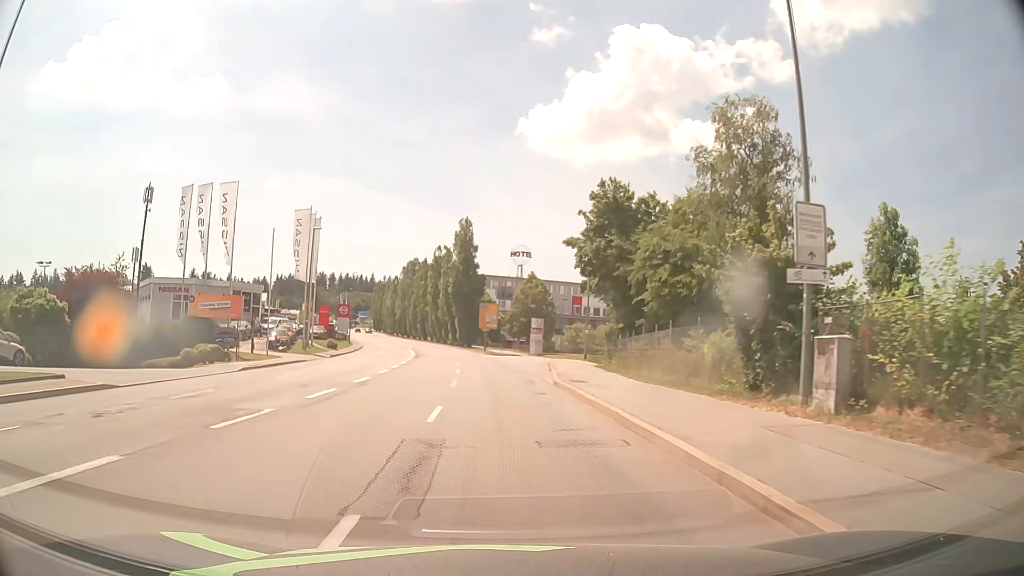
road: service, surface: asphalt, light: Day
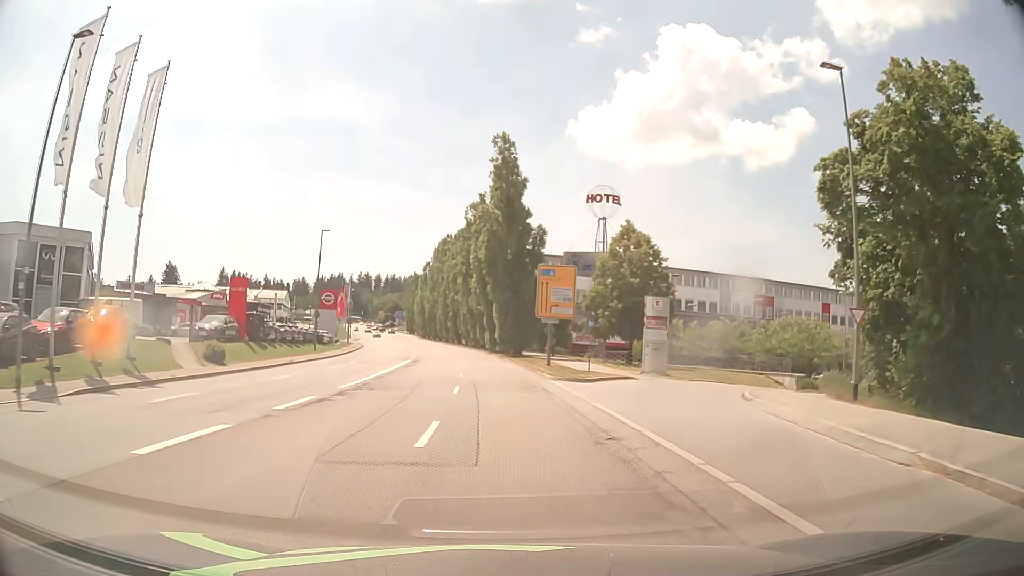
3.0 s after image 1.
(-1.5, +39.6) m; -4°
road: tertiary
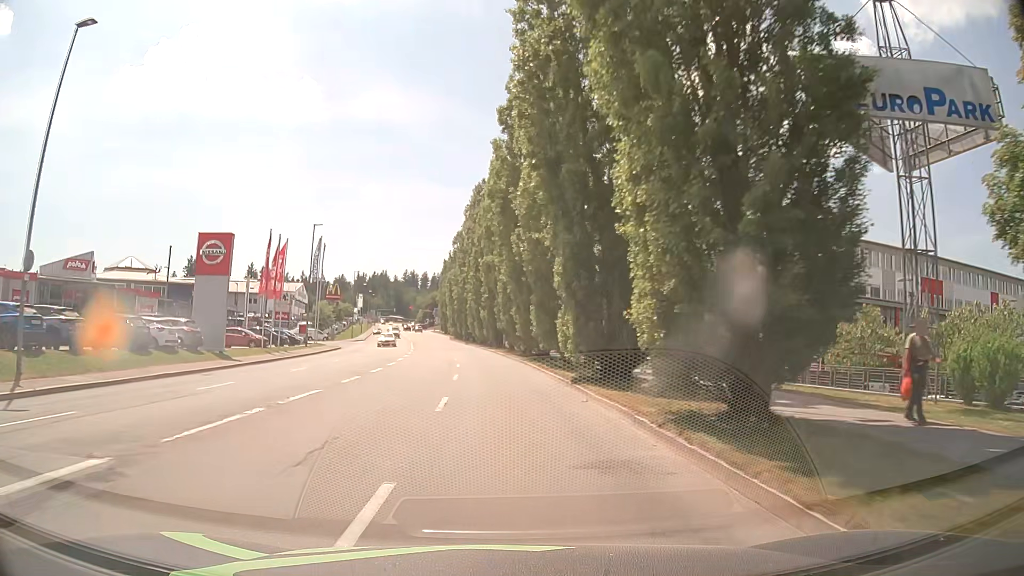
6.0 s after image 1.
(-1.8, +41.5) m; -4°
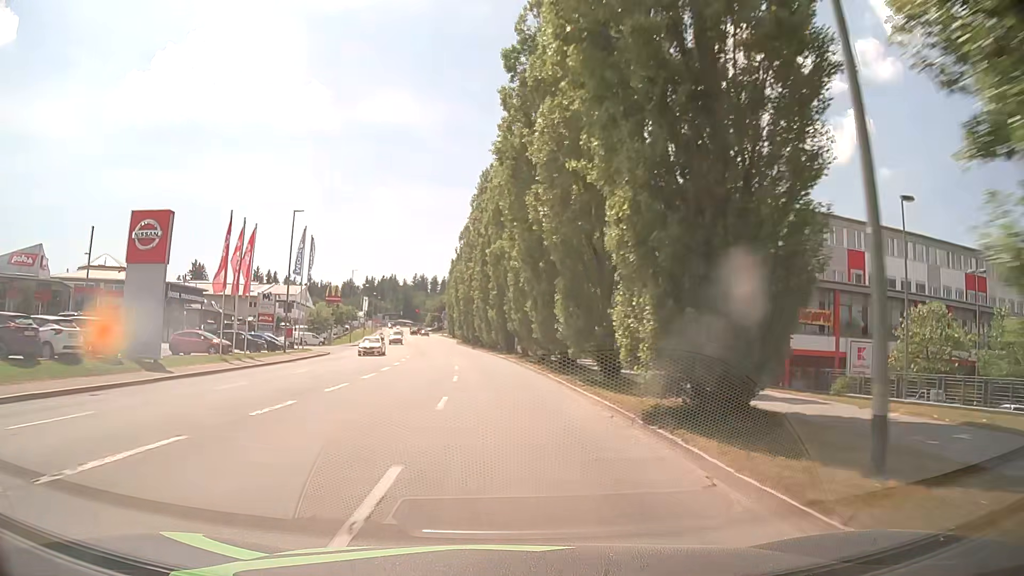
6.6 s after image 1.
(-0.1, +8.3) m; -1°
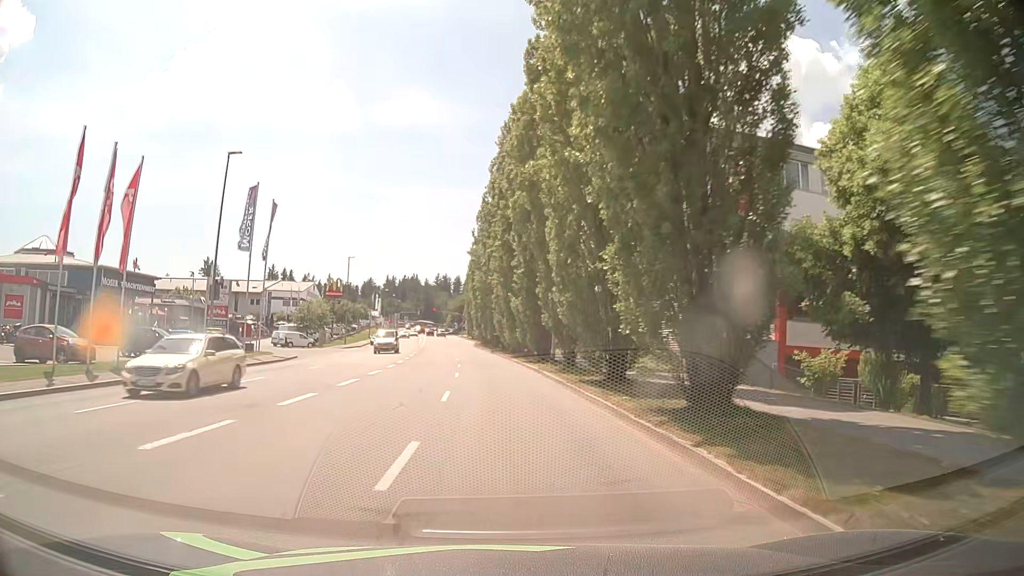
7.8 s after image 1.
(-0.3, +16.4) m; -2°
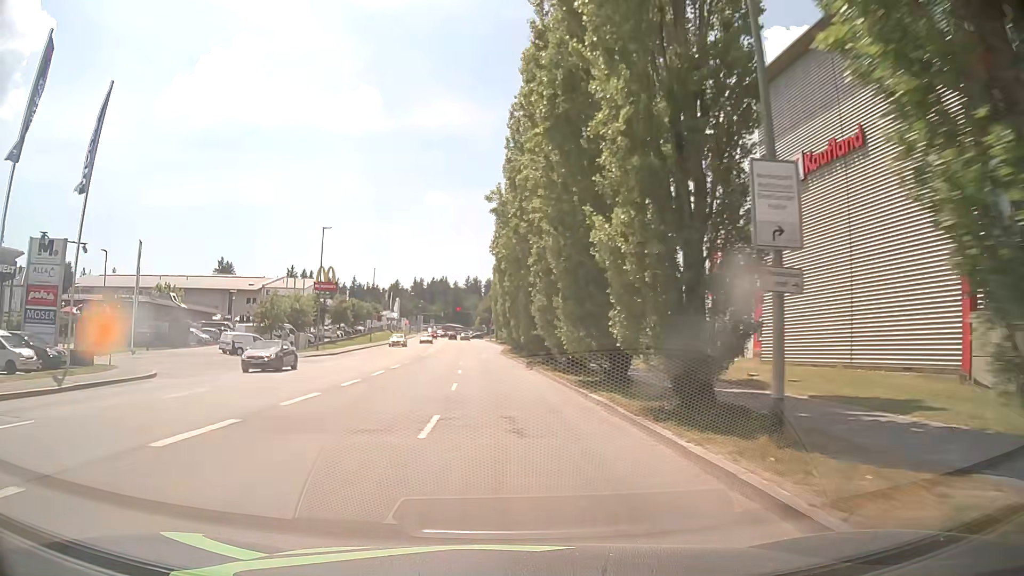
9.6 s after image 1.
(-0.7, +23.8) m; -3°
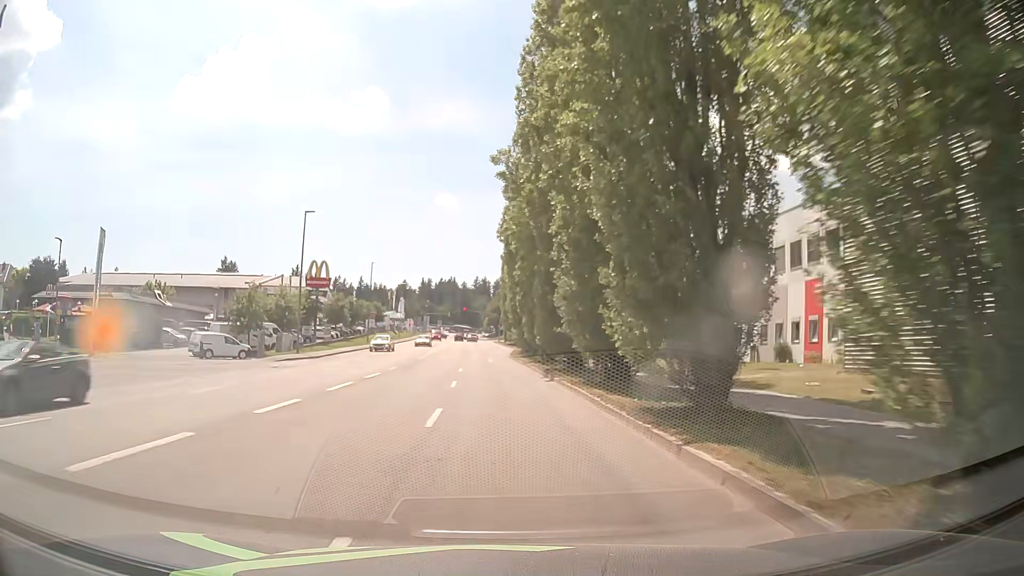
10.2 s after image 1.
(-0.1, +7.8) m; -1°
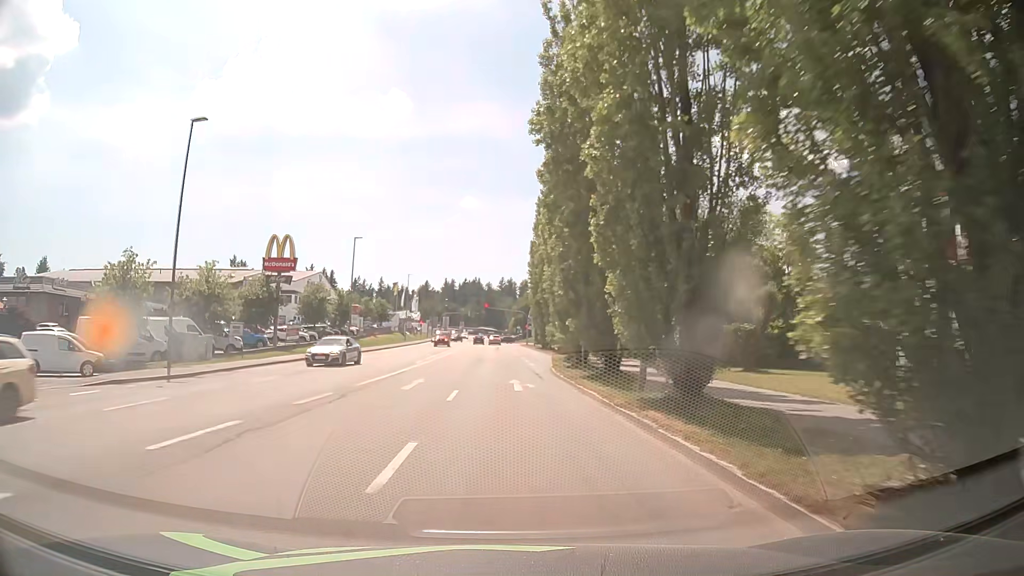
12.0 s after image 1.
(-0.6, +22.7) m; -3°
(0, +10) (0, +20) (0, +30) (0, +40) (0, +50) (0, +60) (0, +70) (0, +80) (0, +90) (0, +100) m
